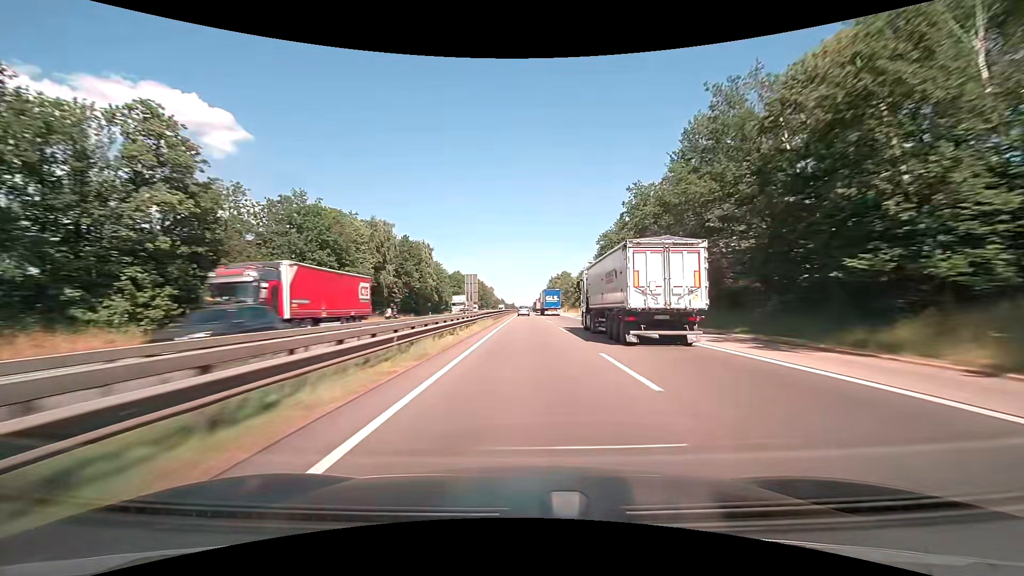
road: motorway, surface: asphalt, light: Day
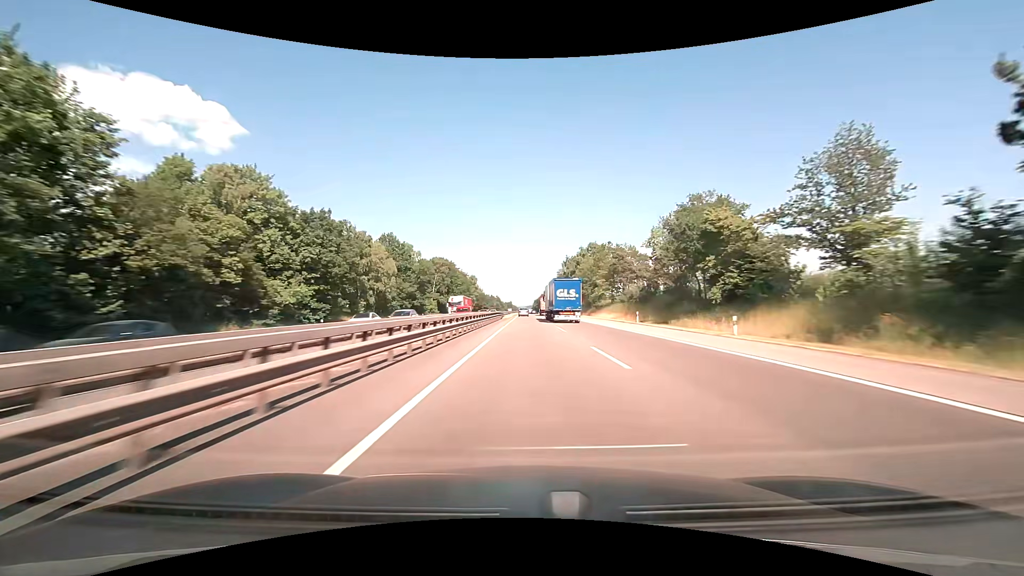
(-0.1, +103.3) m; 0°
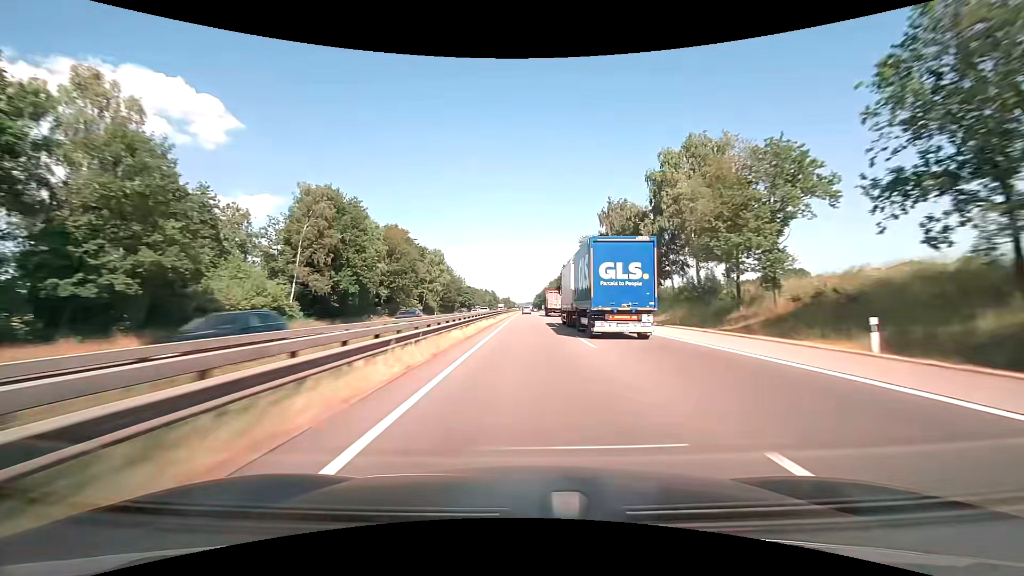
(+0.2, +82.9) m; 0°
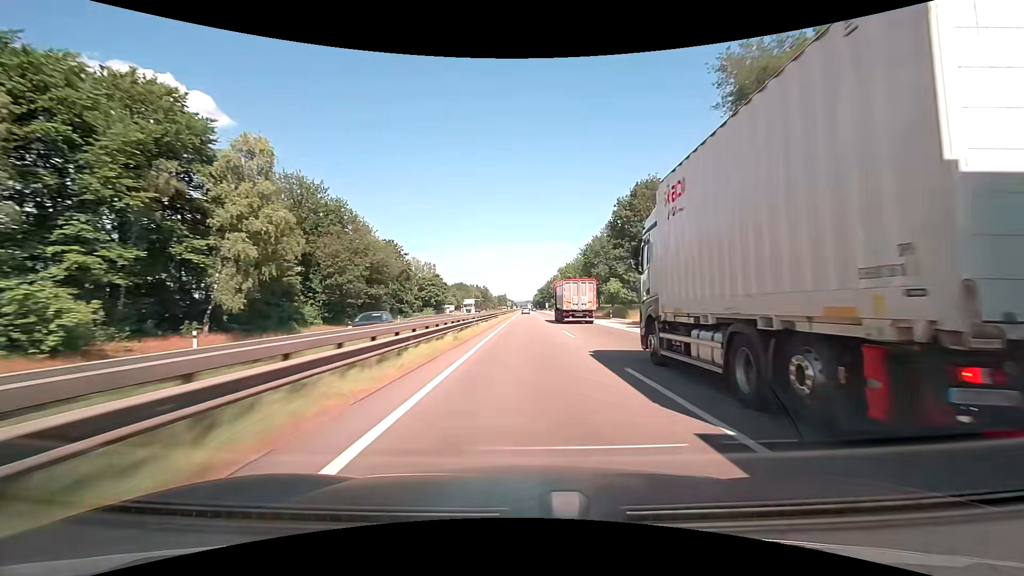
(+0.1, +82.2) m; 0°
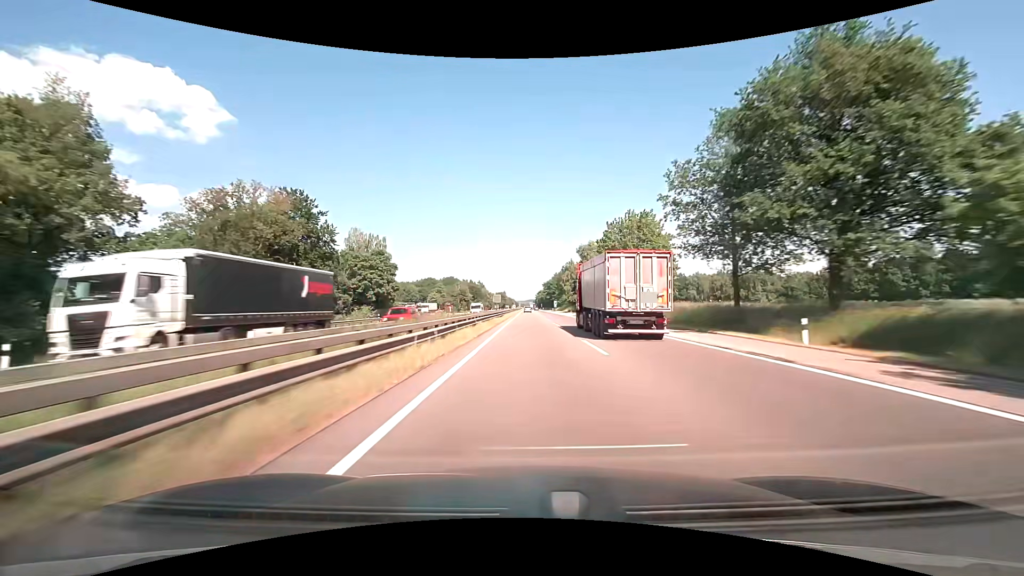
(-0.2, +61.4) m; 0°
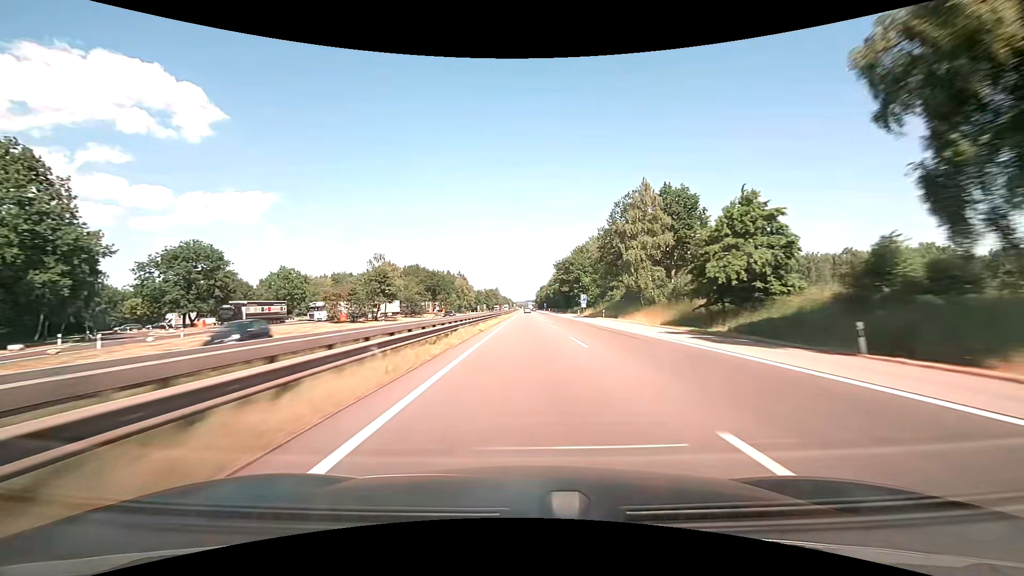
(+0.4, +103.2) m; 0°
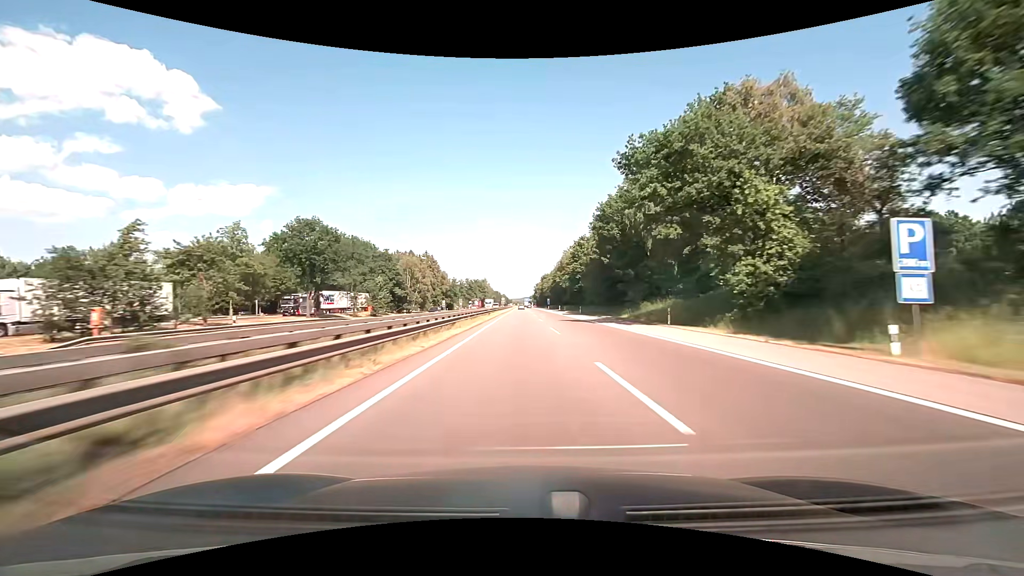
(+0.1, +82.3) m; 0°
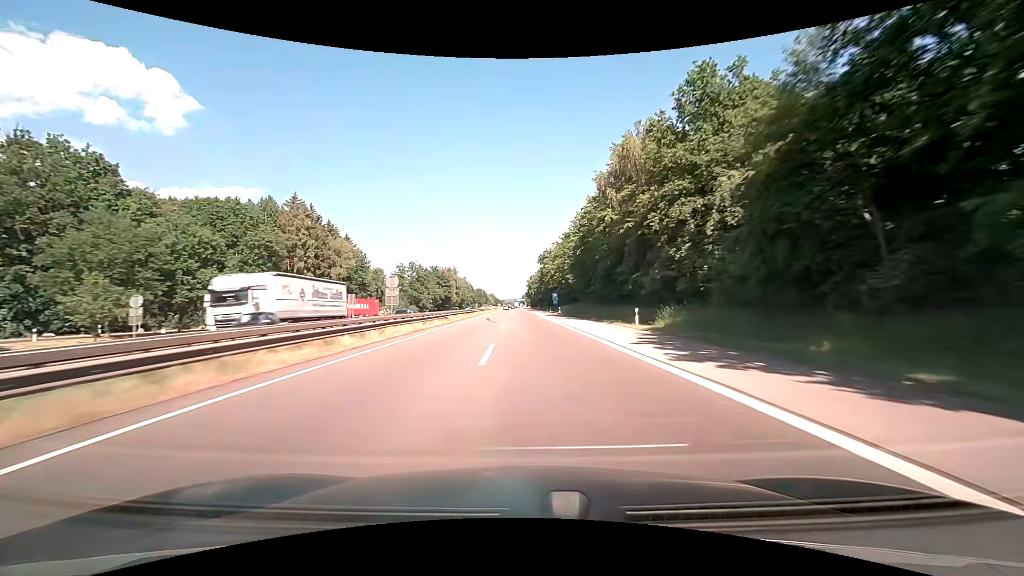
(+1.6, +99.7) m; +1°
(0, +10) (0, +20) (0, +30) (0, +40) (0, +50) (0, +60) (0, +70) (-1, +80) (-1, +90) (-1, +100) m
